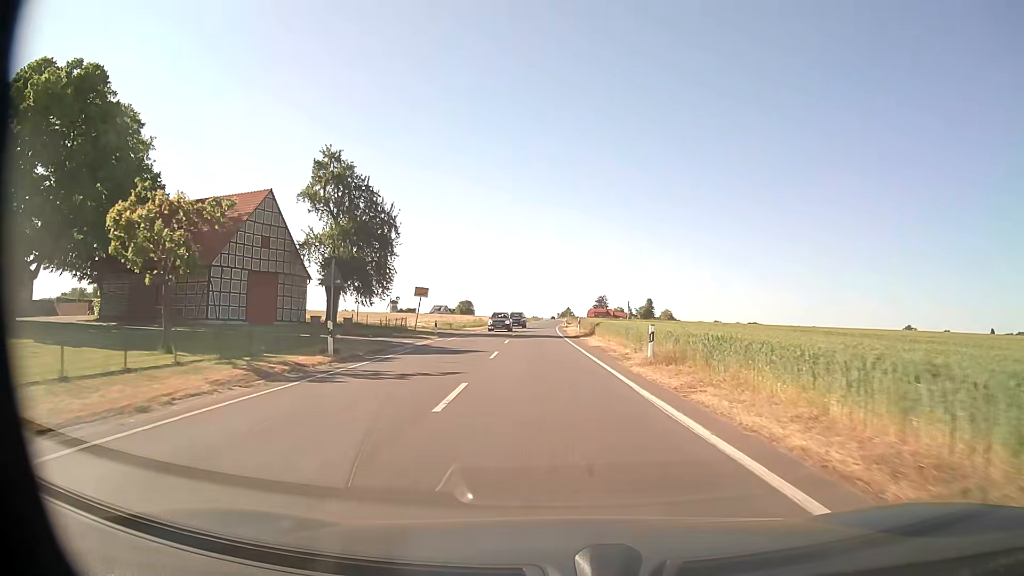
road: secondary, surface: asphalt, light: Day
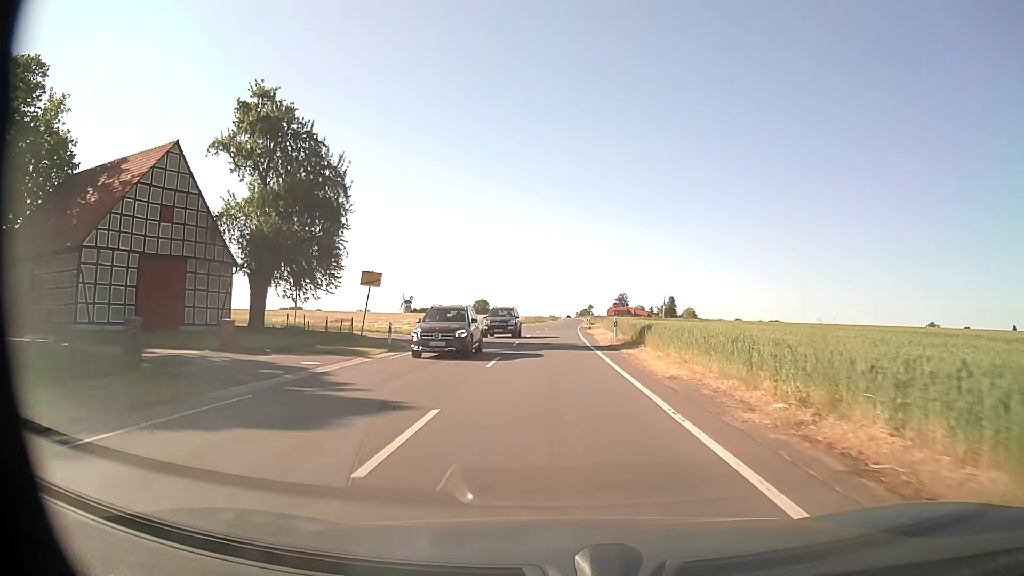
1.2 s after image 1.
(-0.3, +15.9) m; -2°
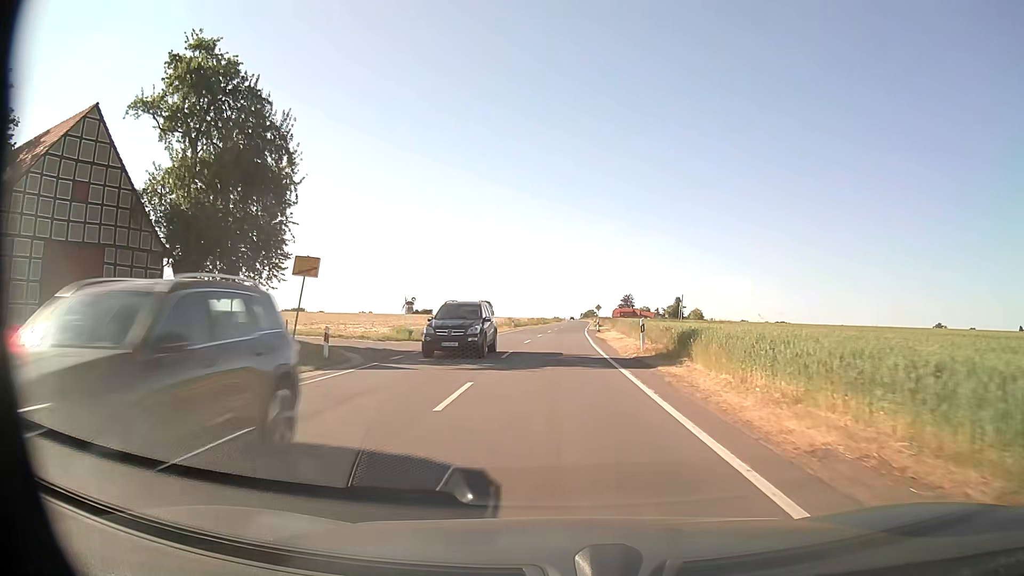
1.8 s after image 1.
(0.0, +8.1) m; 0°
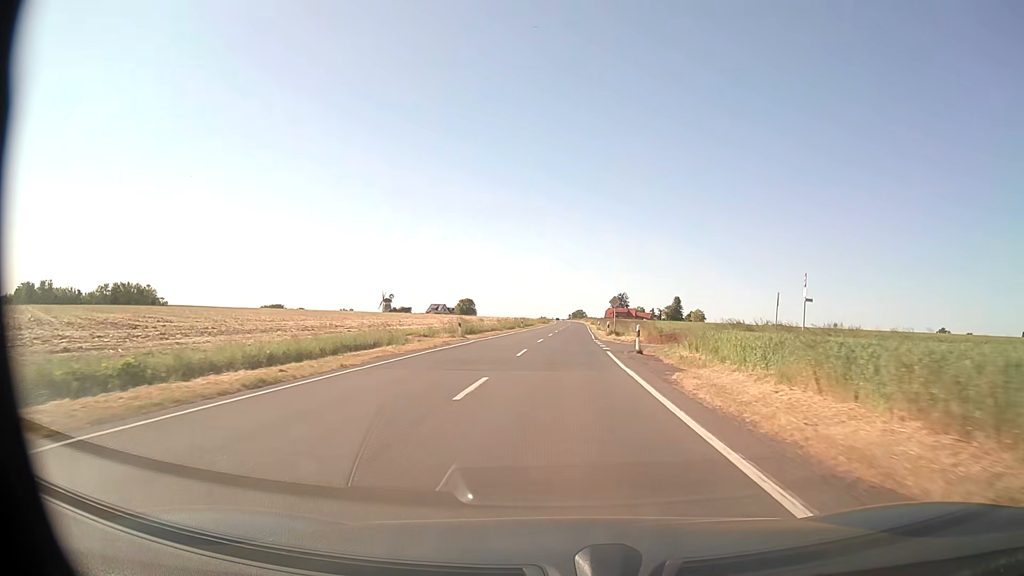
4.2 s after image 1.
(0.0, +35.2) m; +1°
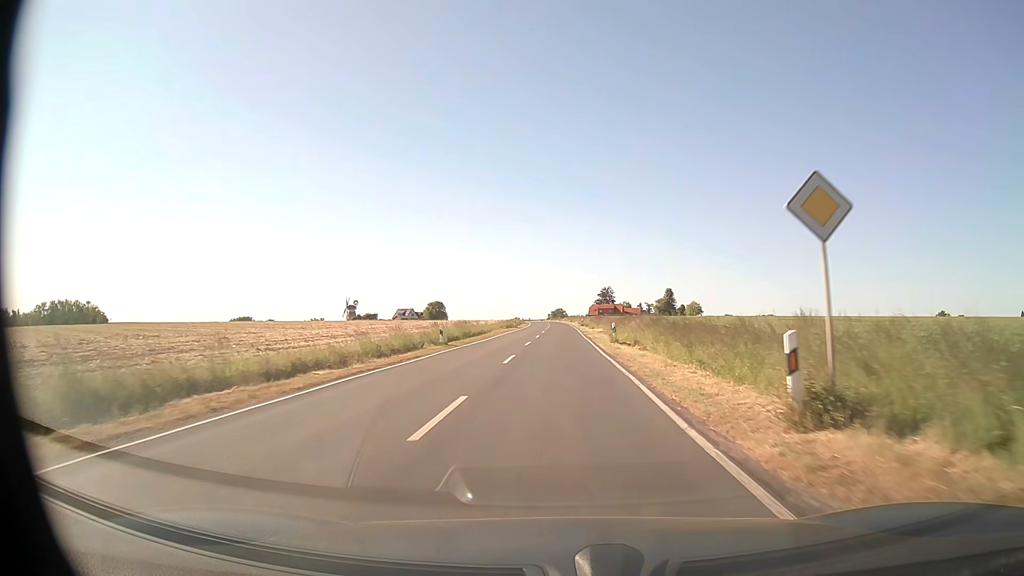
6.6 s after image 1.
(+0.8, +40.5) m; +2°
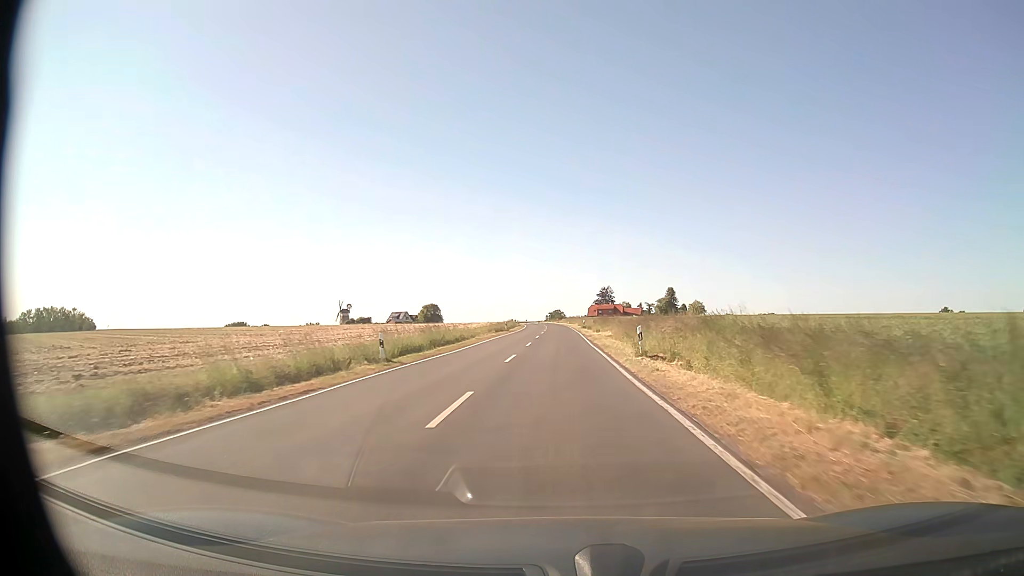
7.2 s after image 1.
(0.0, +10.9) m; 0°
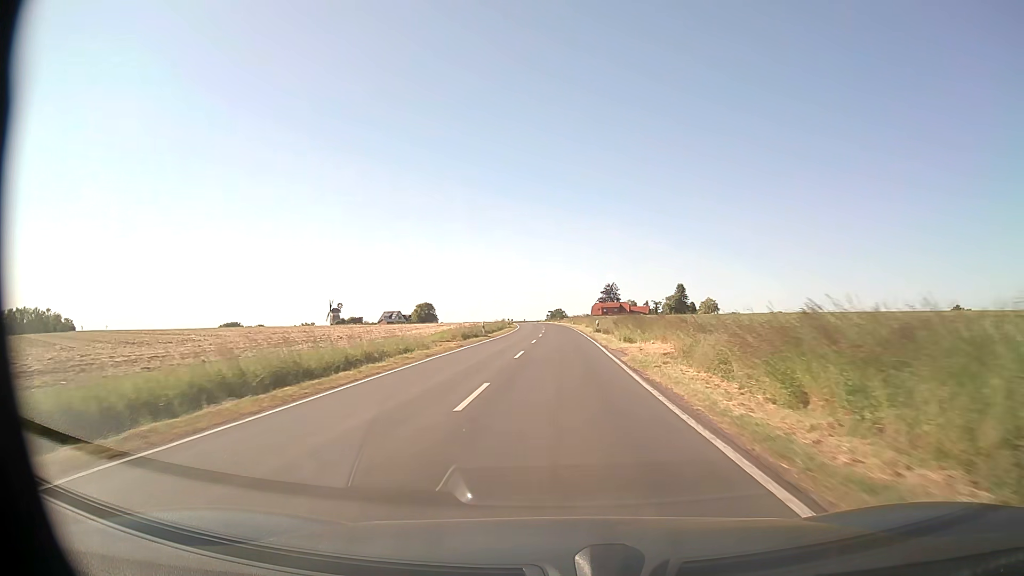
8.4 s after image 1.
(0.0, +22.8) m; 0°
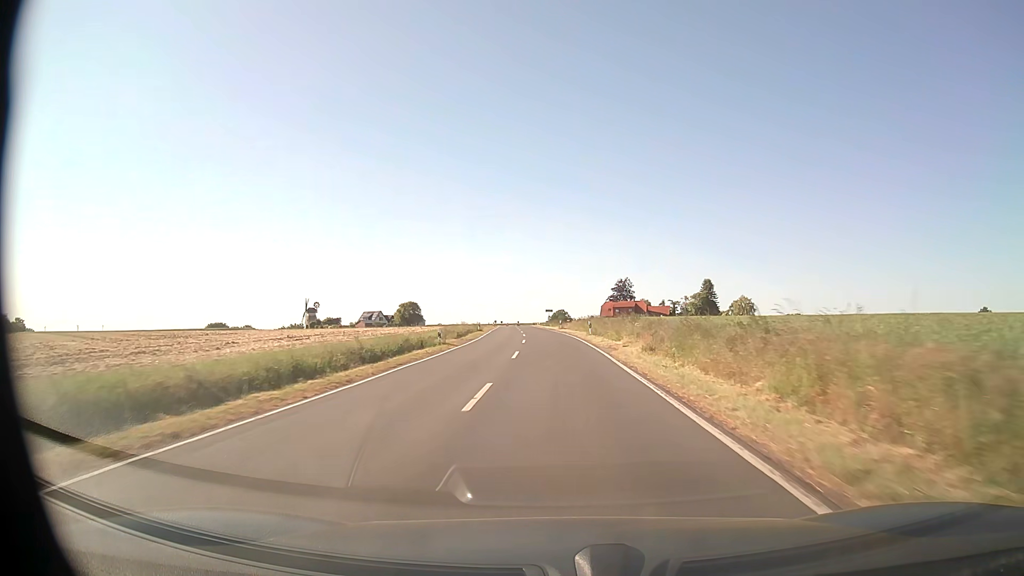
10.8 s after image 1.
(+0.1, +48.9) m; 0°
(0, +10) (0, +20) (0, +30) (-1, +40) (-1, +50) (-2, +60) (-2, +70) (-3, +80) (-4, +90) (-5, +100) m
